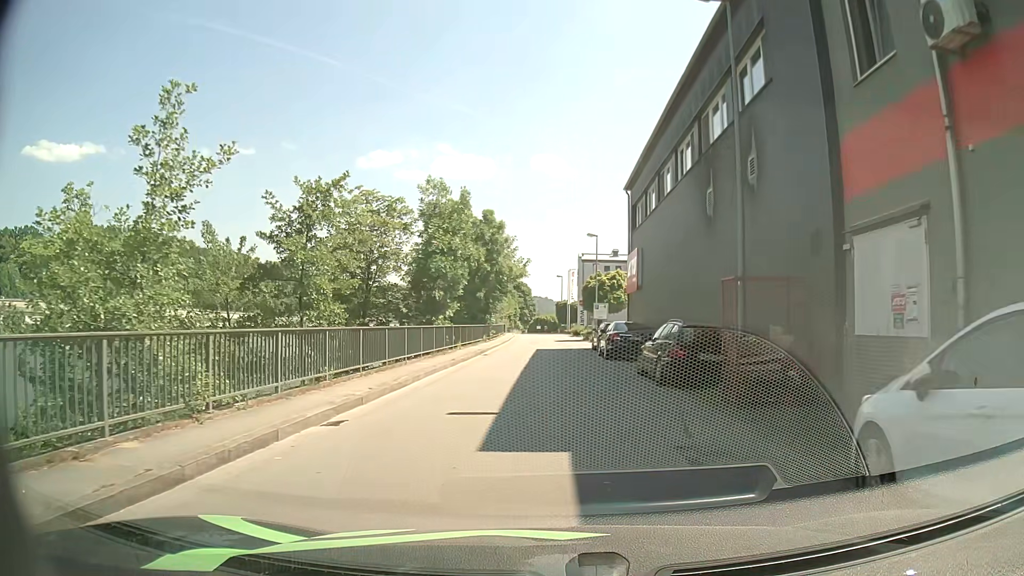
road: unclassified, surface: asphalt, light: Day
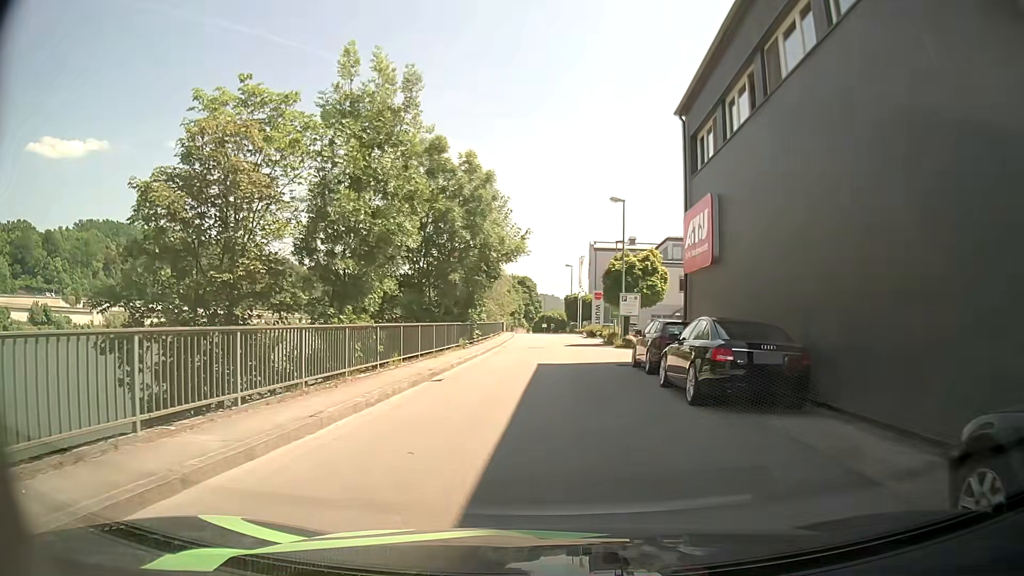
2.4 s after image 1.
(-0.4, +13.6) m; -2°
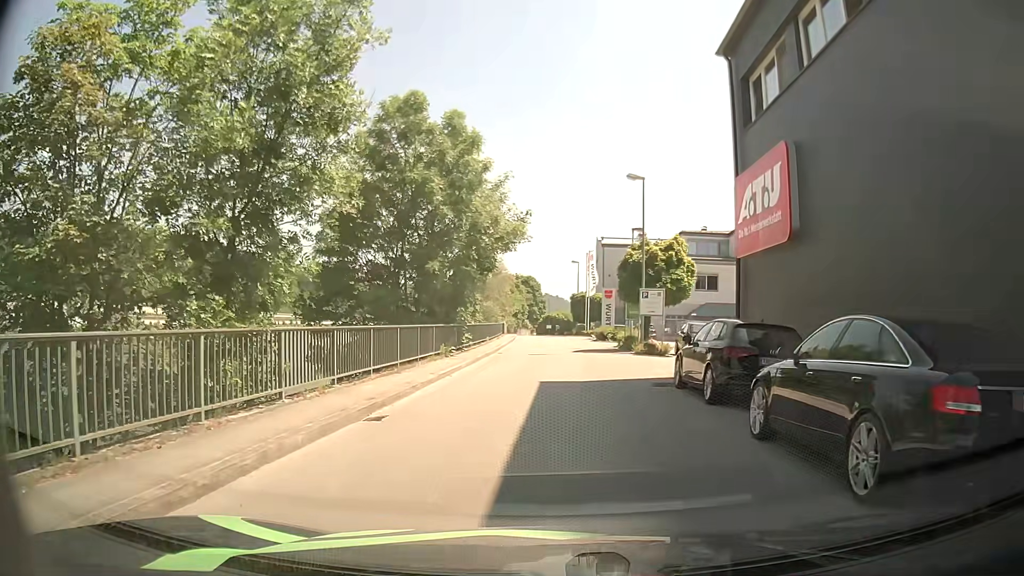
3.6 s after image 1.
(0.0, +5.9) m; -1°
